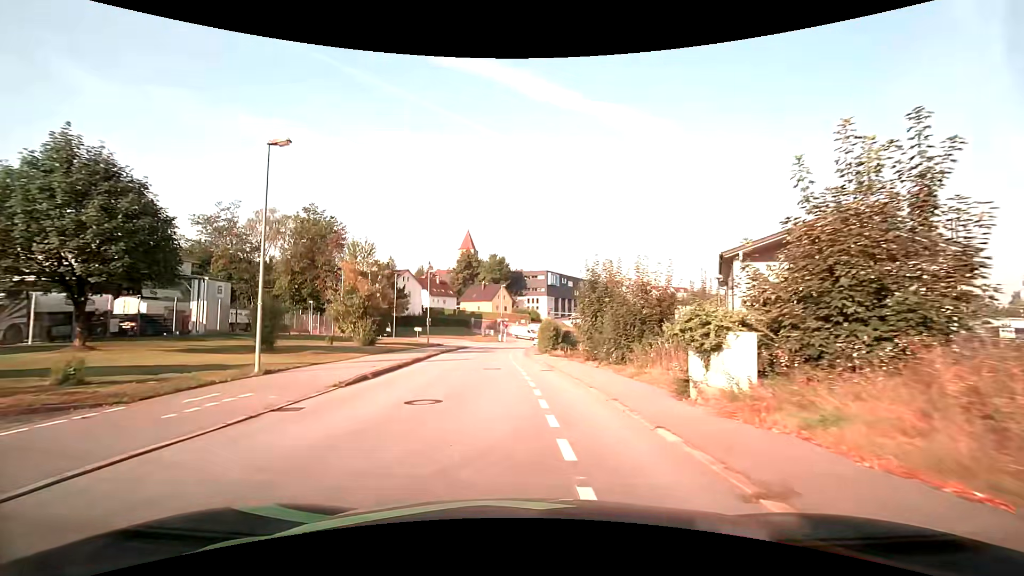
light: Day
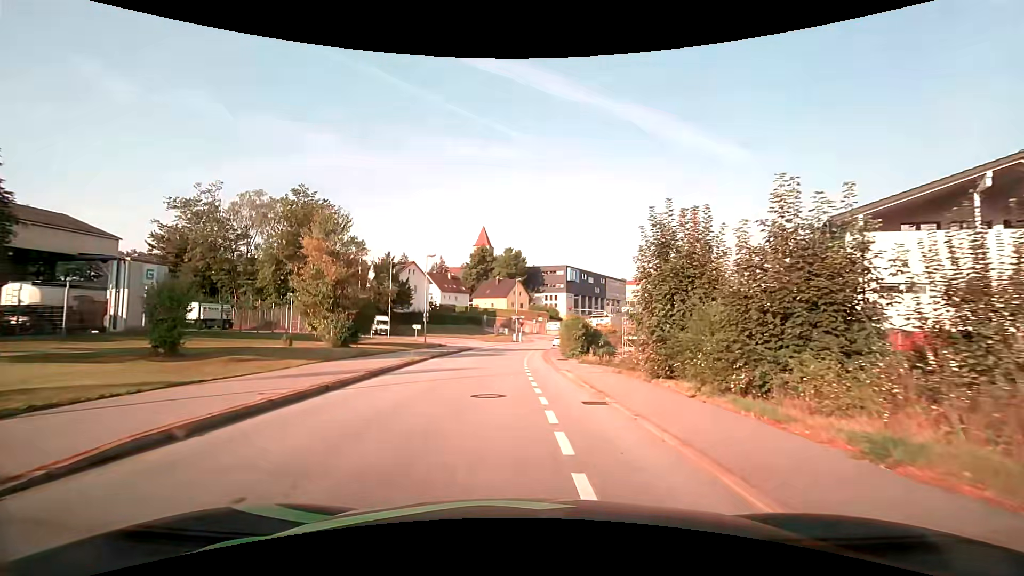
(-0.2, +9.6) m; -2°
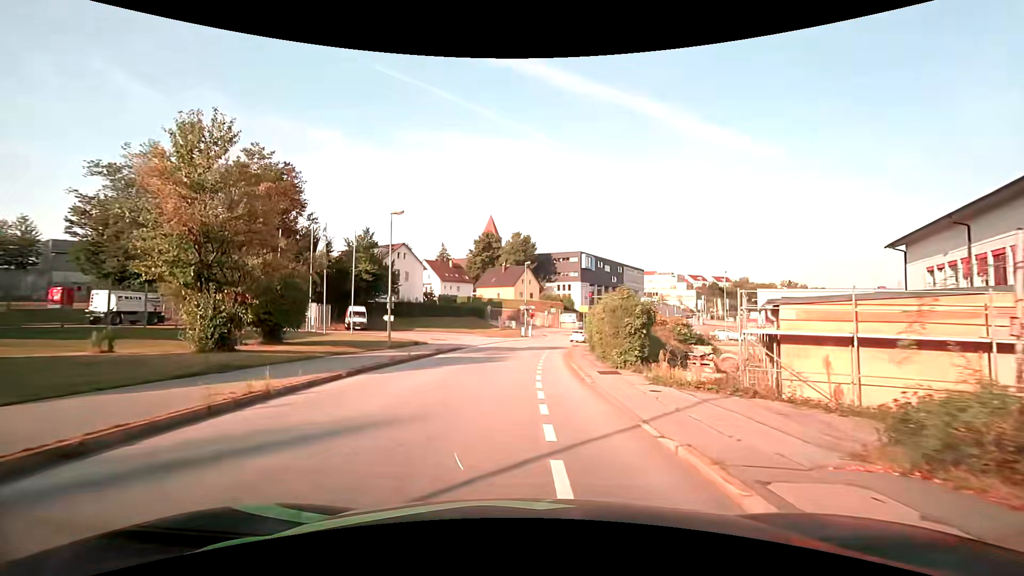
(-0.2, +13.5) m; -1°
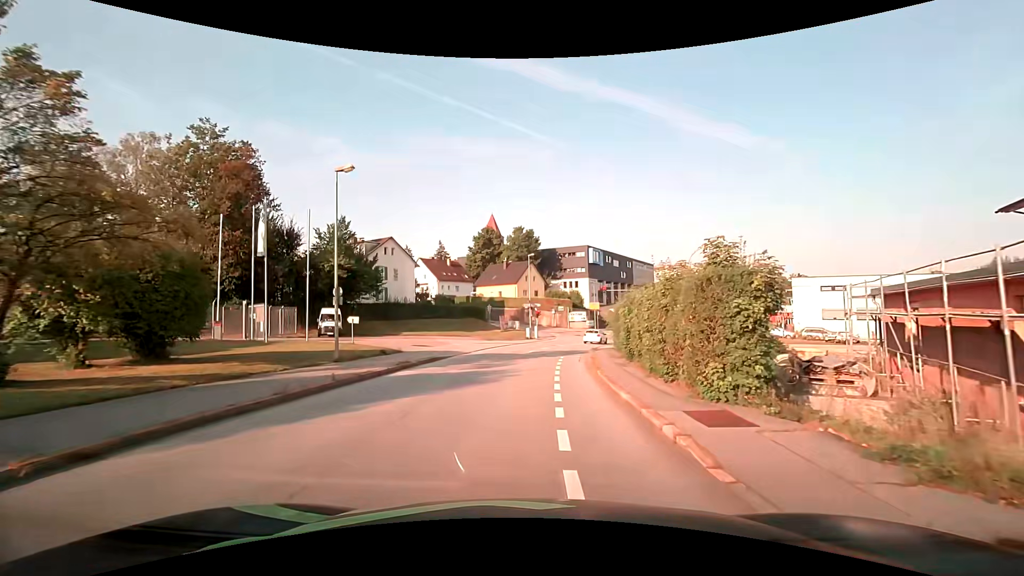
(0.0, +8.4) m; 0°
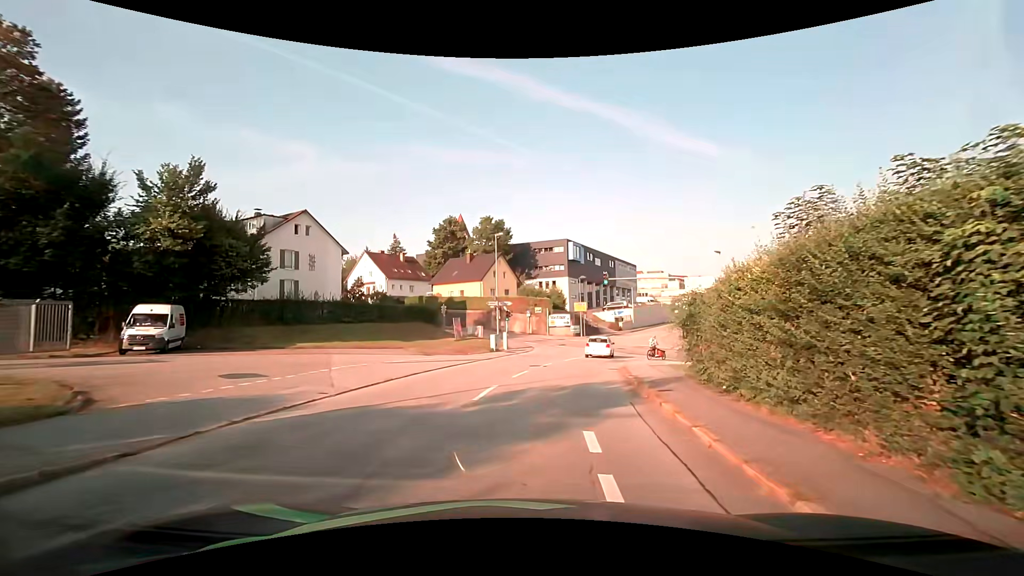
(+0.3, +17.7) m; +3°
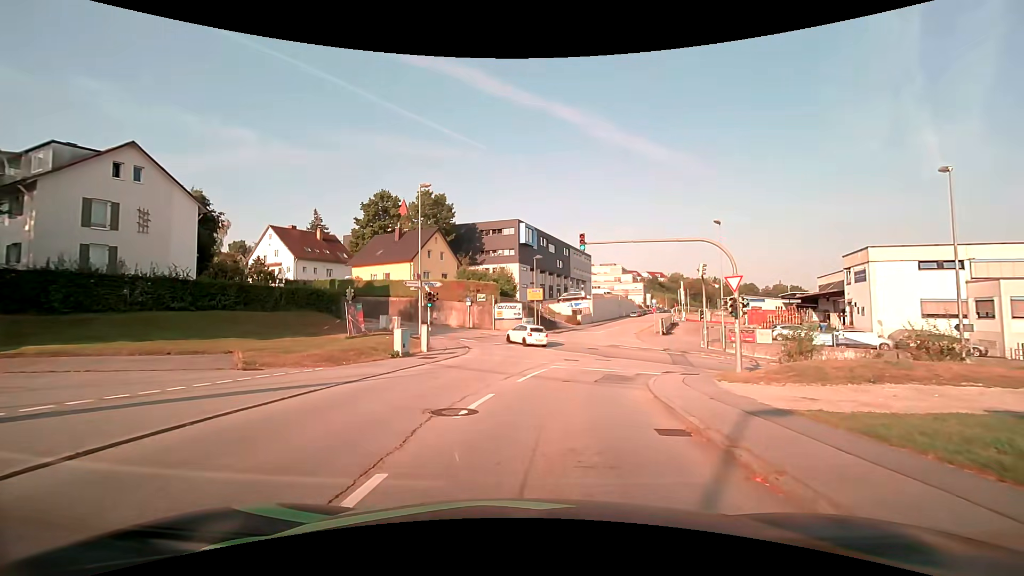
(+0.6, +13.9) m; +6°
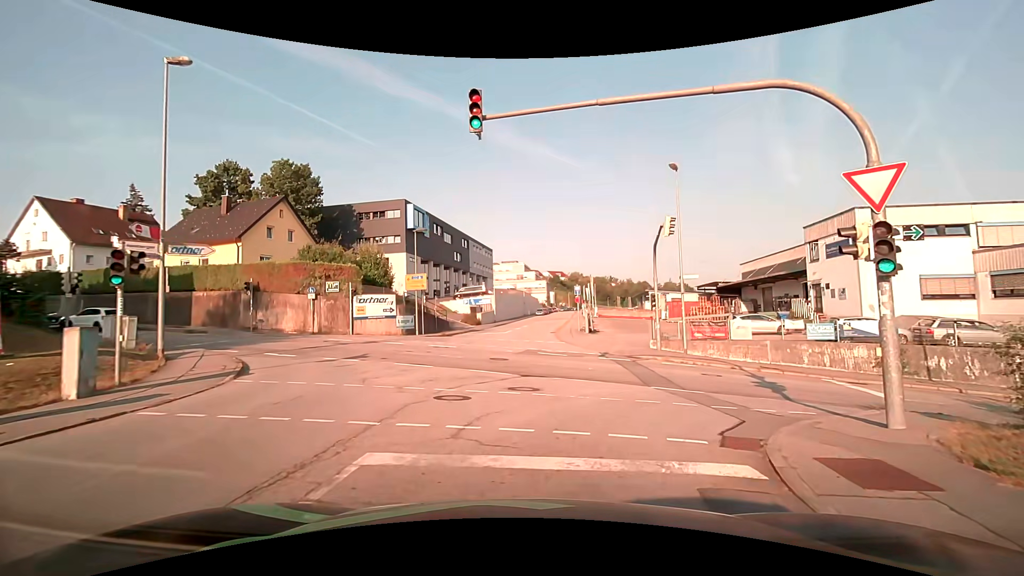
(+1.2, +14.4) m; +10°
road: residential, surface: asphalt
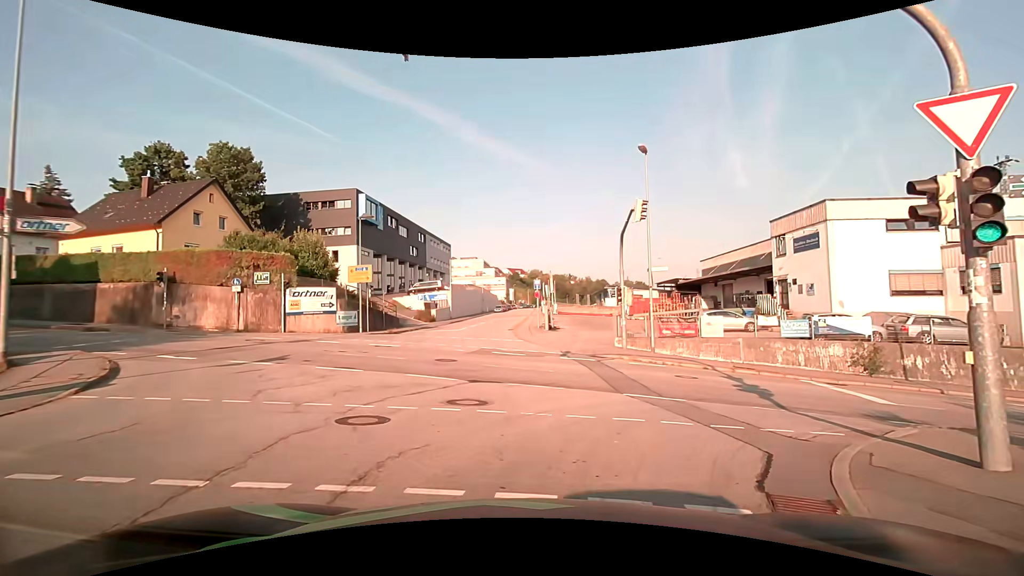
(+0.1, +2.7) m; +6°
